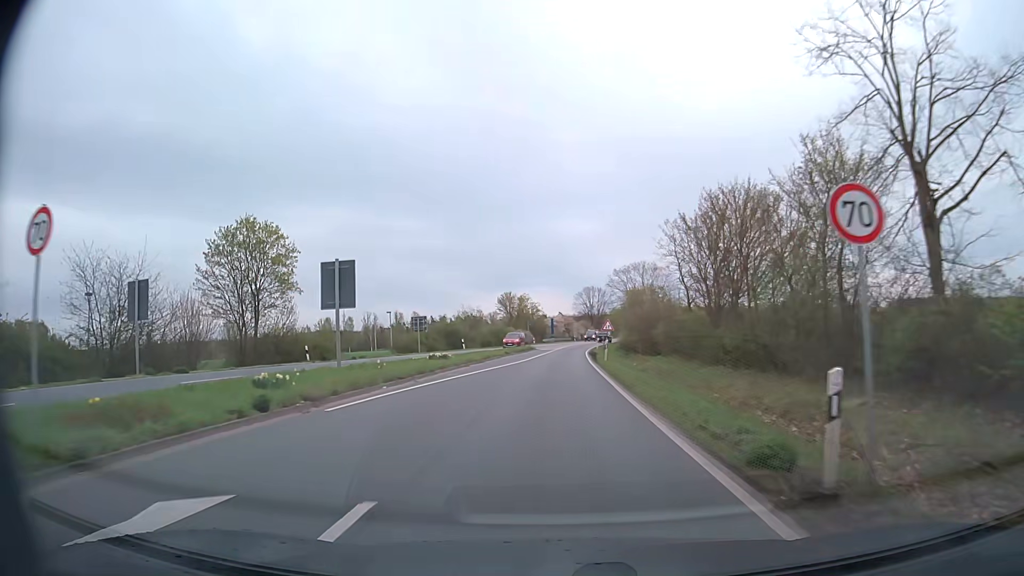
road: primary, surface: asphalt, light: Day
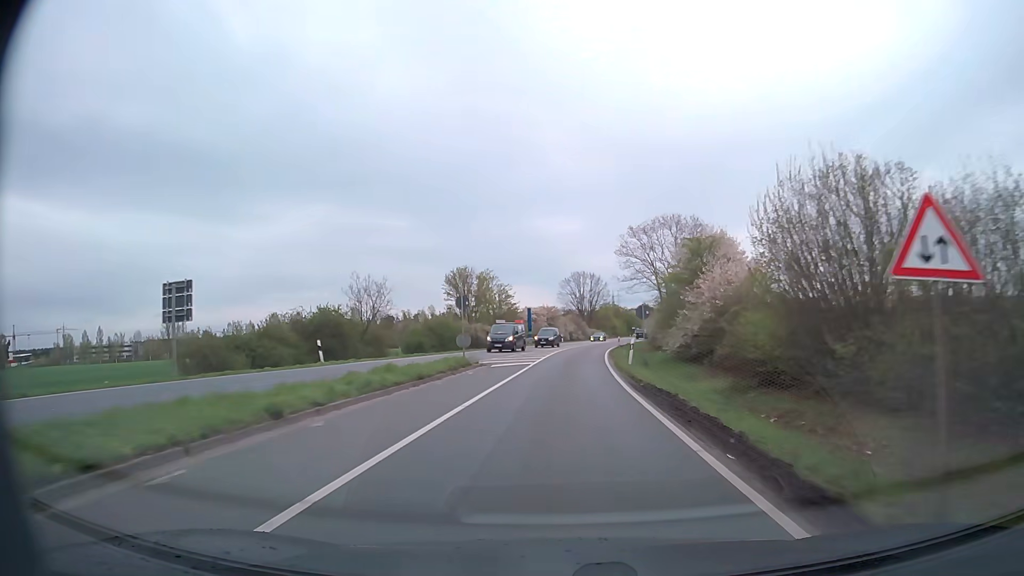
(+0.2, +39.5) m; +2°
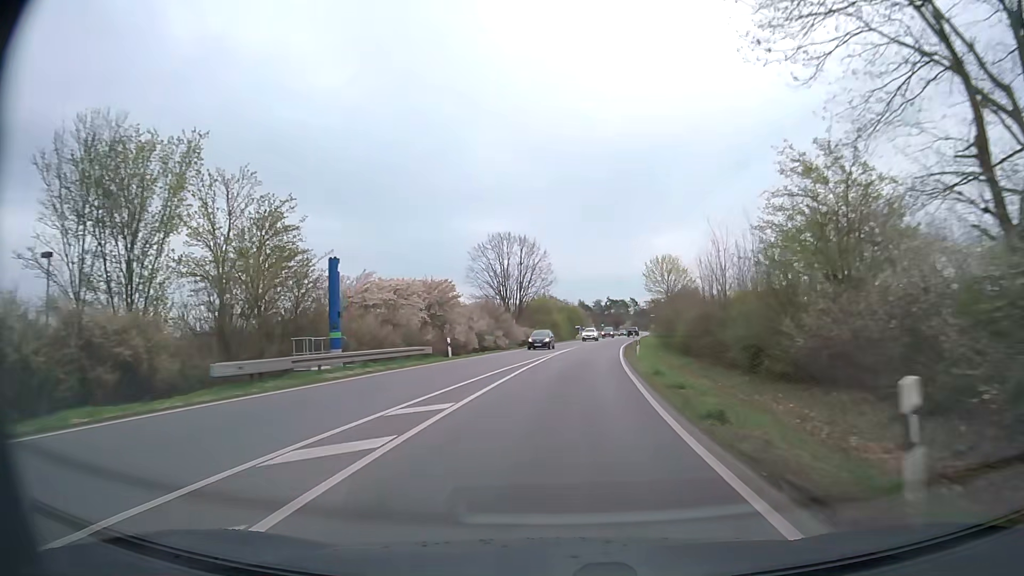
(+2.4, +53.6) m; +6°
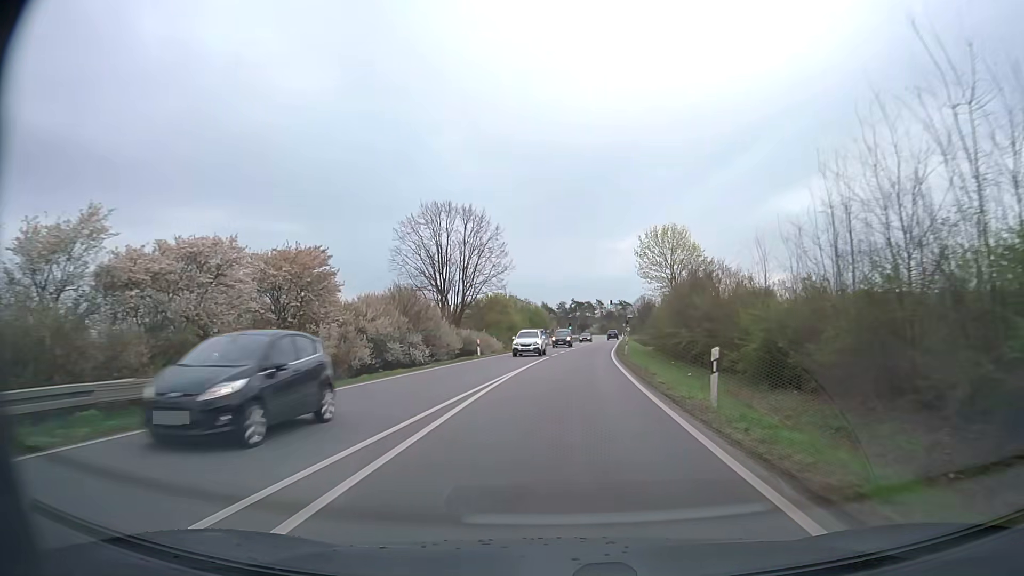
(+0.5, +21.8) m; +3°
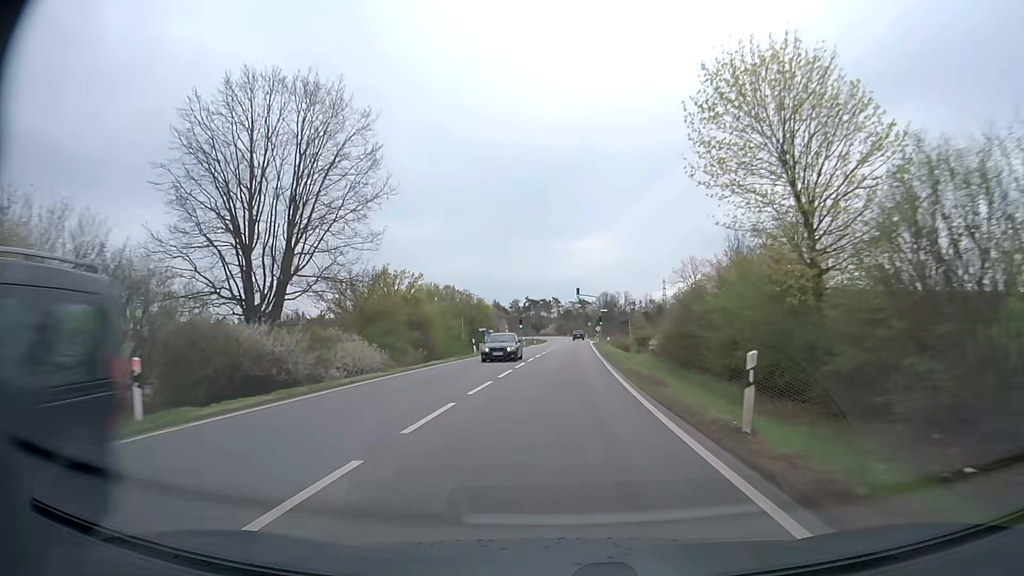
(+1.2, +32.7) m; +4°
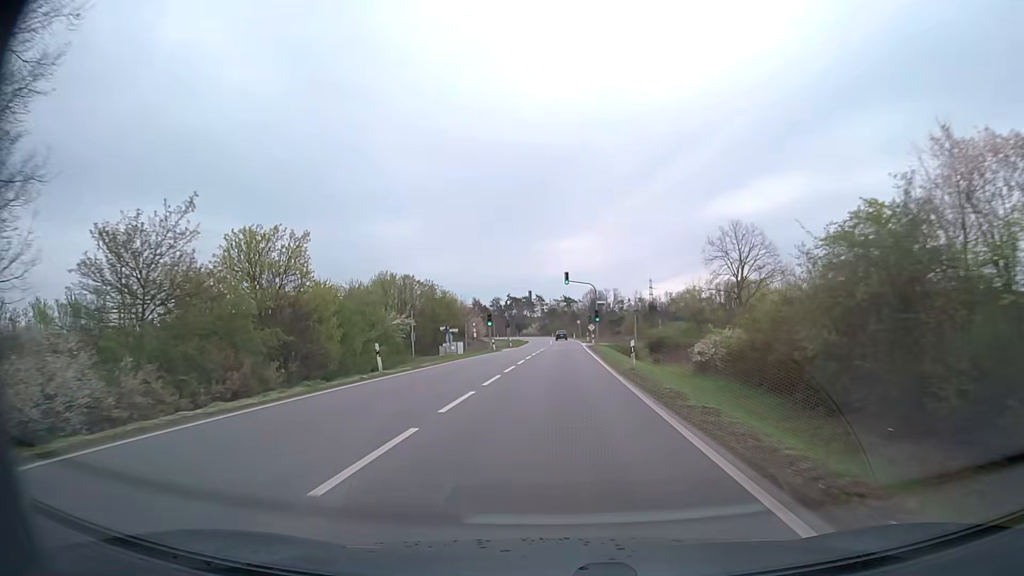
(+0.2, +21.8) m; +1°
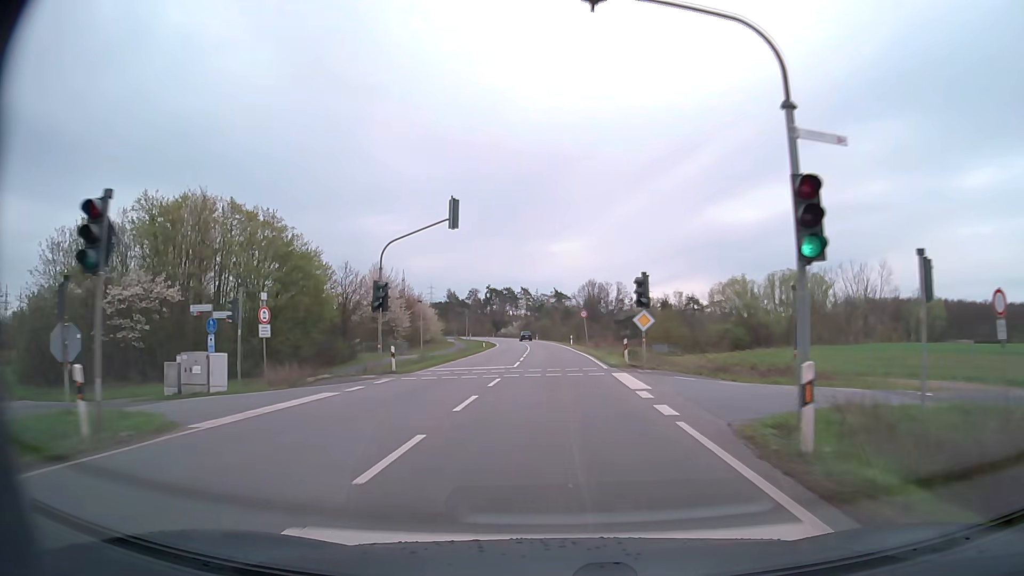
(+0.6, +54.5) m; +1°
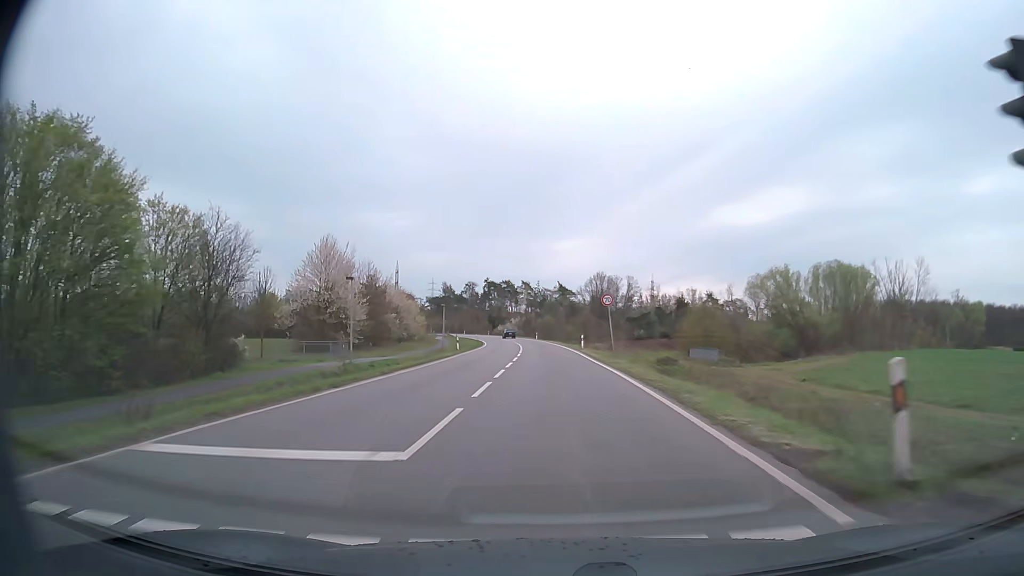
(-0.1, +21.8) m; 0°
